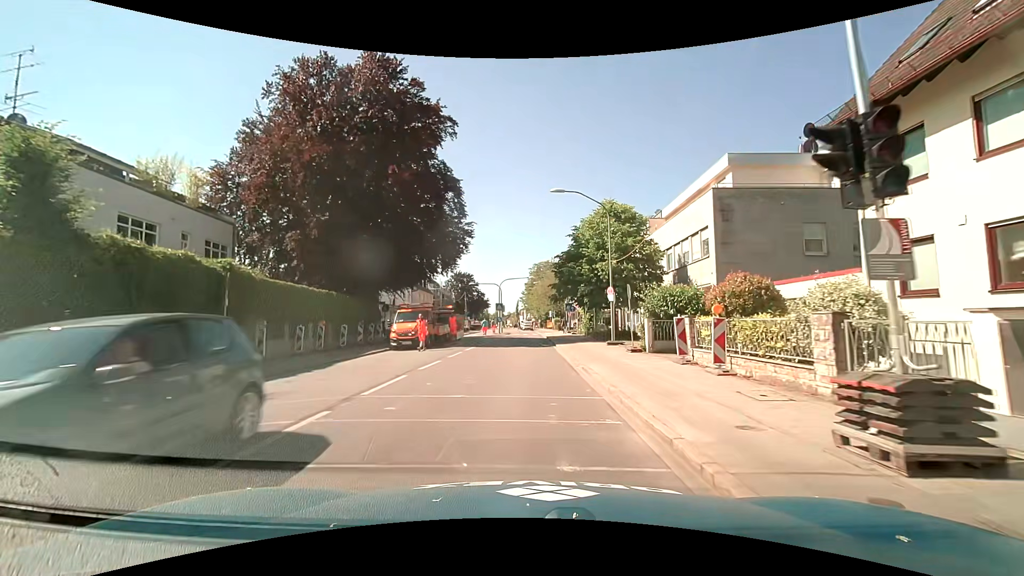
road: secondary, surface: asphalt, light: Day
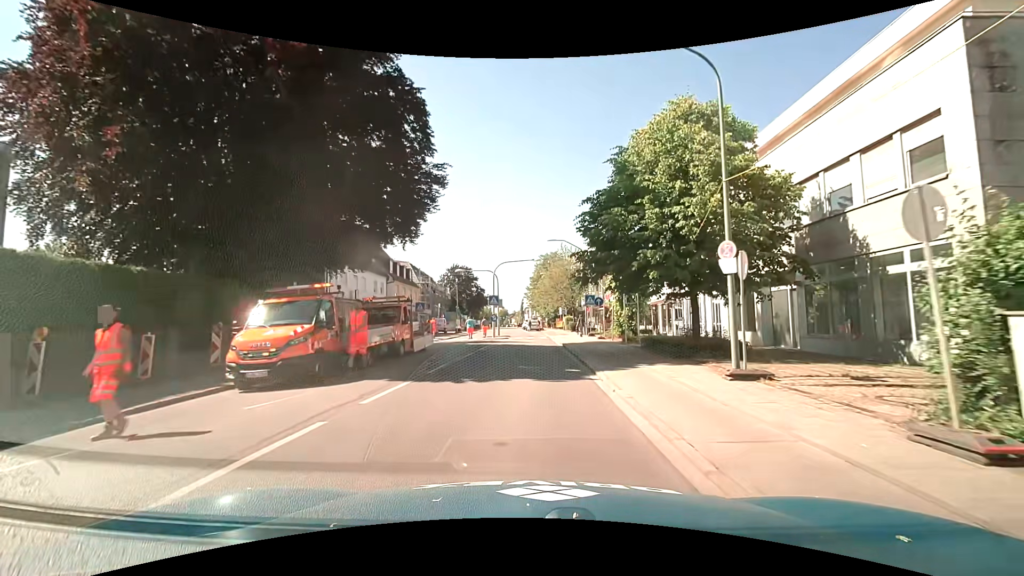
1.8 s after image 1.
(+0.1, +14.6) m; 0°
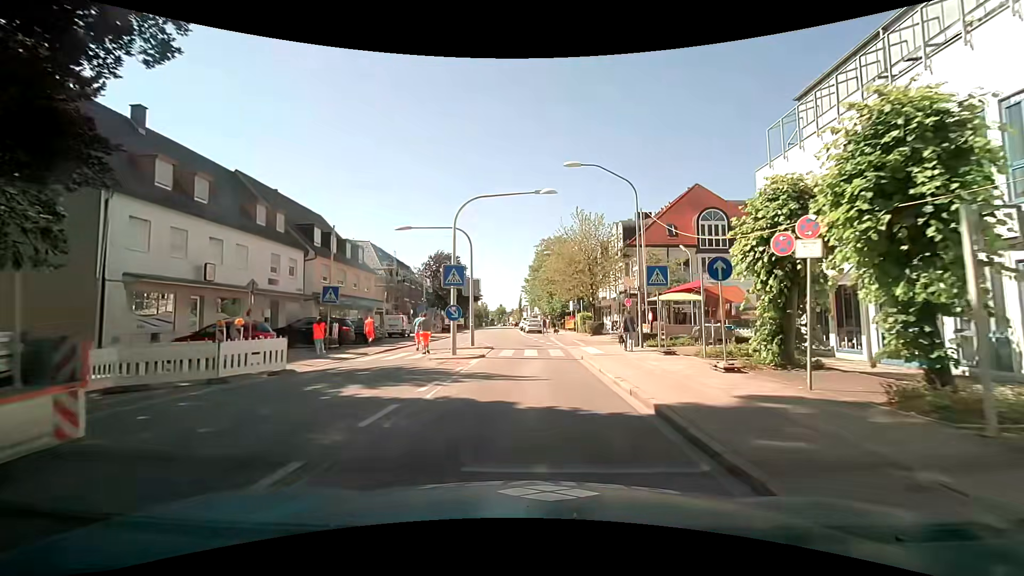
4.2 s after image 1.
(-0.1, +20.0) m; +1°
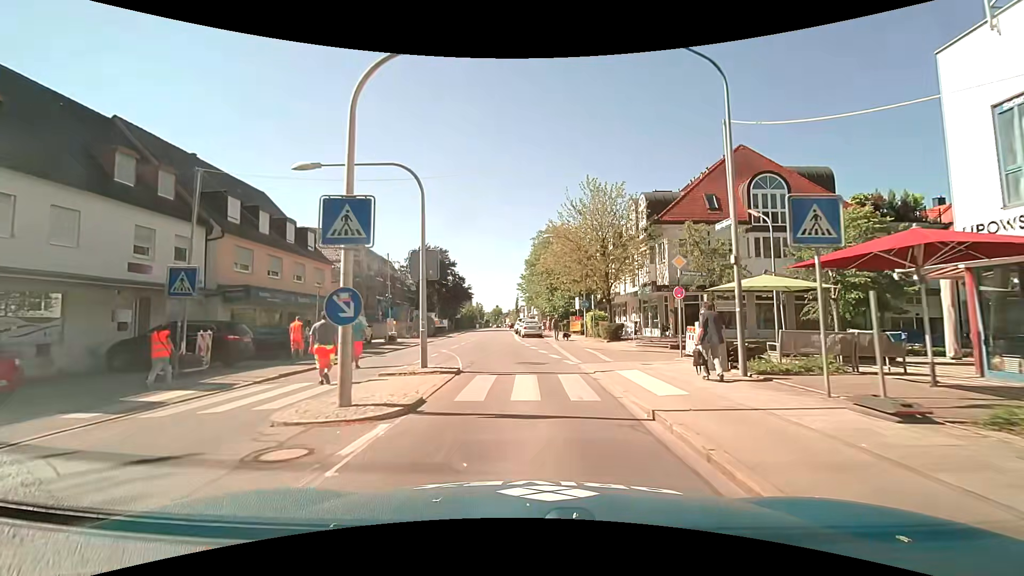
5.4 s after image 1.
(0.0, +10.2) m; -1°
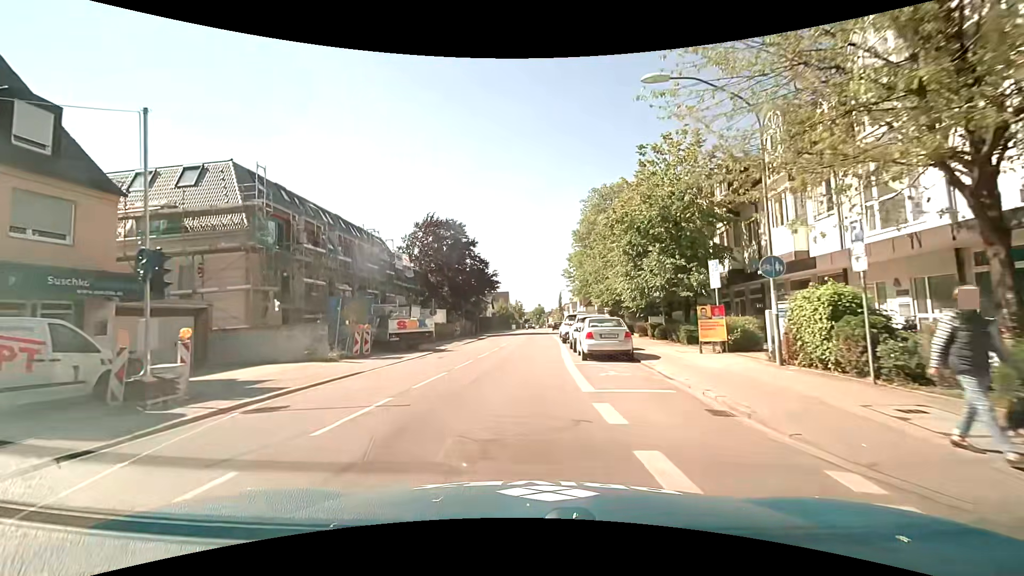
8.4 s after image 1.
(-0.5, +24.8) m; -4°
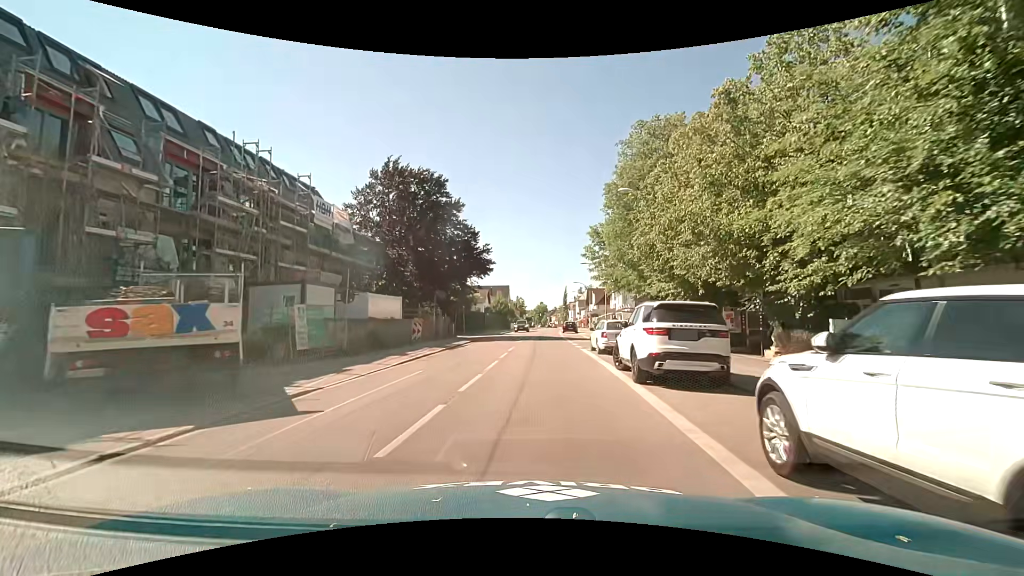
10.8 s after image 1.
(-0.5, +19.5) m; -1°
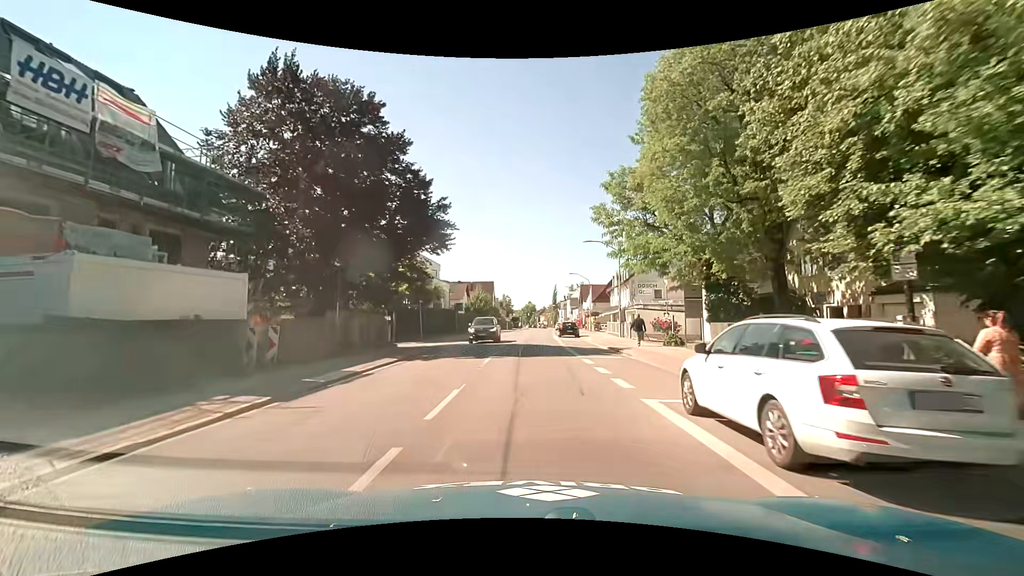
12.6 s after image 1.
(+0.3, +16.4) m; +2°
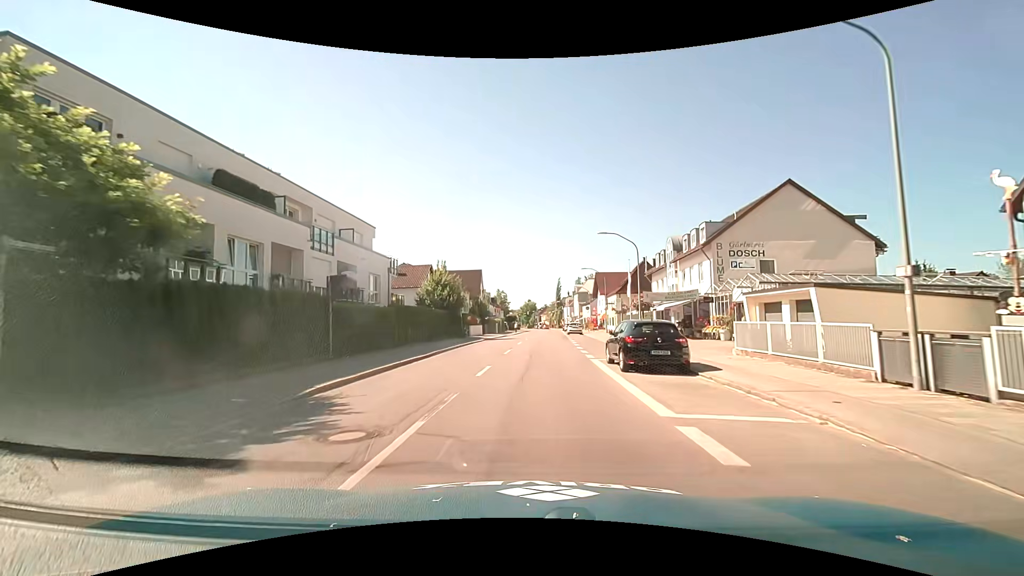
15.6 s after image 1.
(+0.2, +31.4) m; +1°
(0, +10) (0, +20) (0, +30) (+1, +40) (+1, +50) (+2, +60) (+2, +70) (+3, +80) (+3, +90) (+3, +100) m
